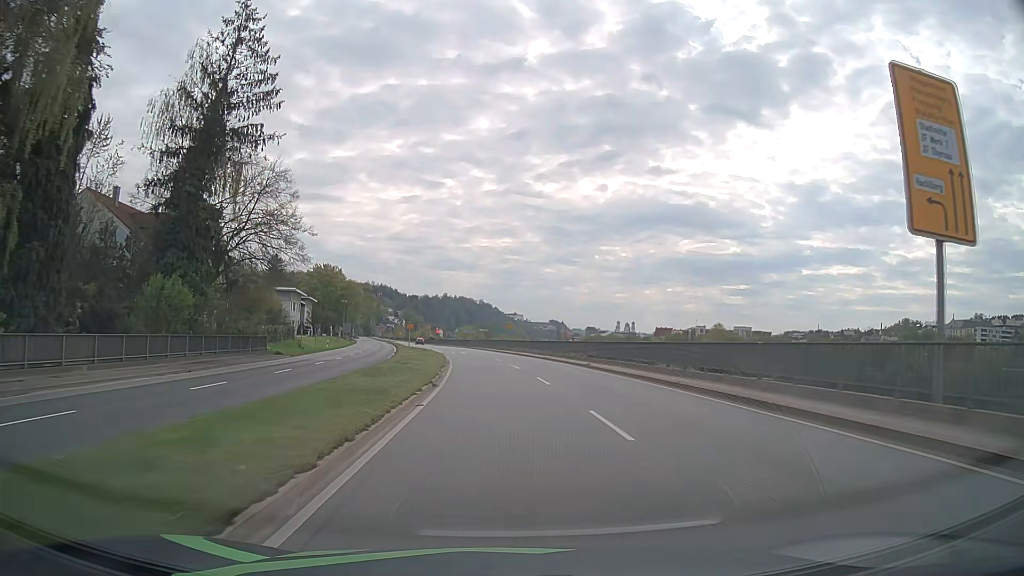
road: primary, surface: asphalt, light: Day
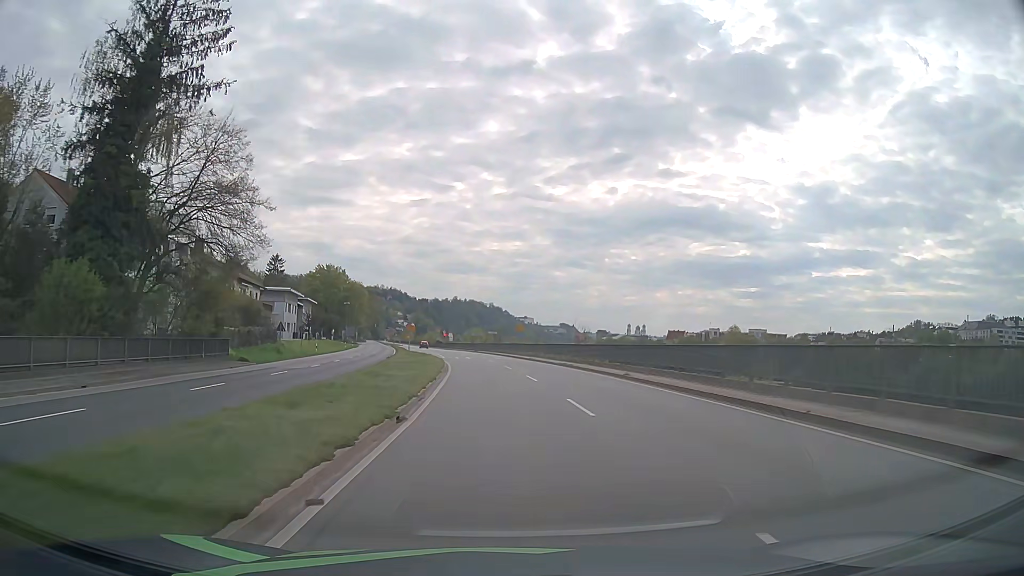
(-0.1, +8.4) m; -1°
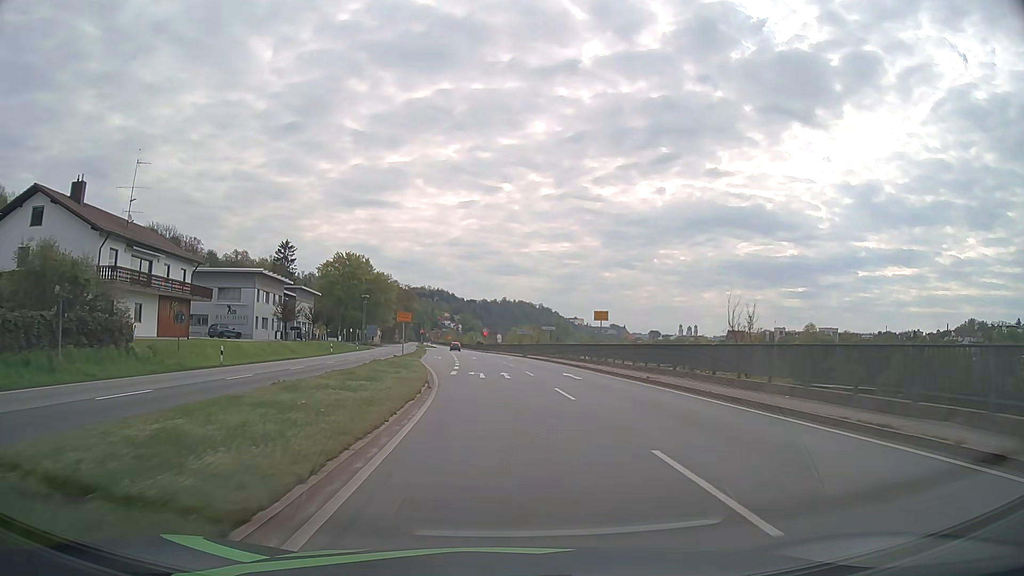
(-1.1, +32.0) m; -4°
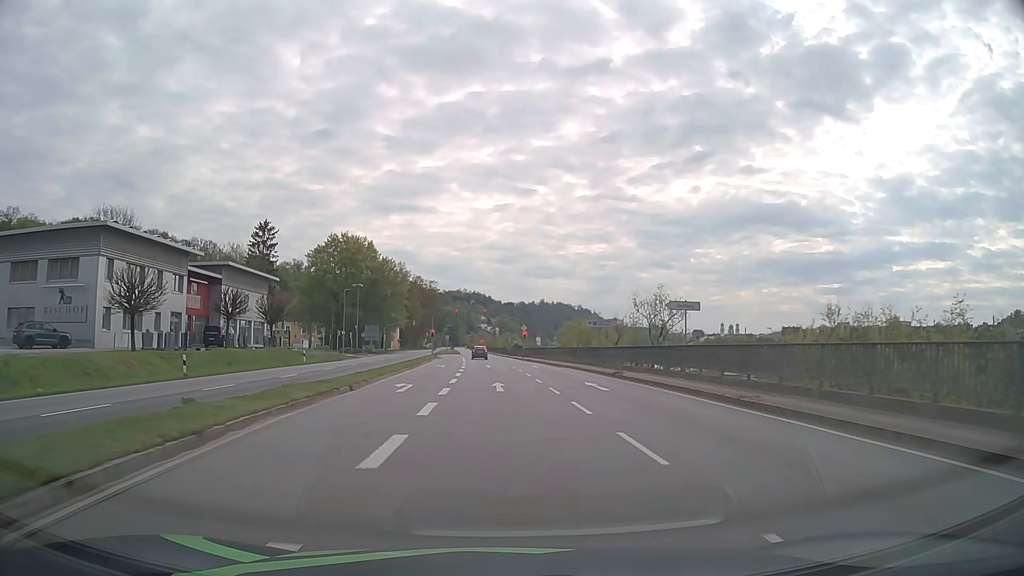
(-1.5, +38.7) m; -4°
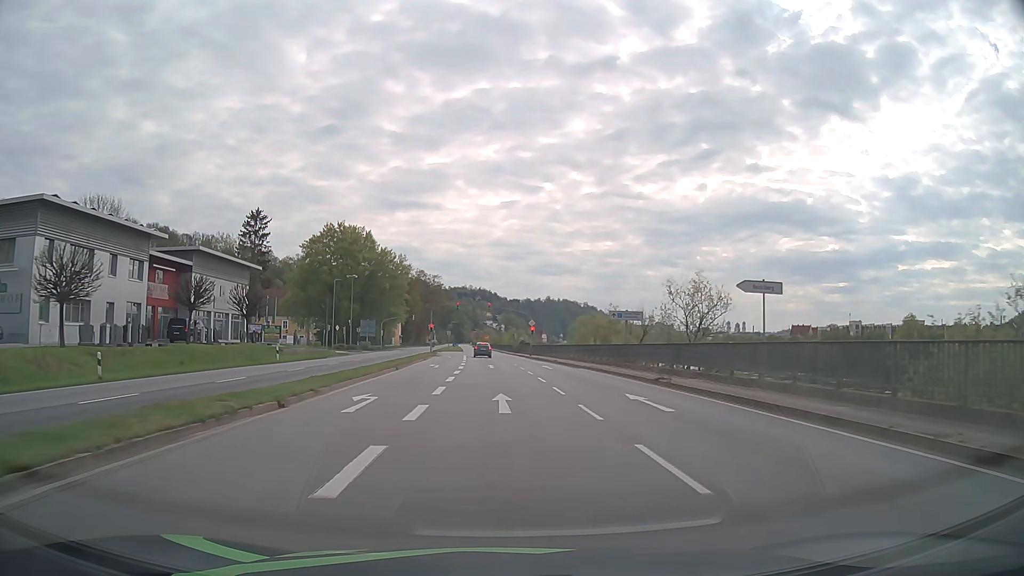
(0.0, +7.6) m; 0°
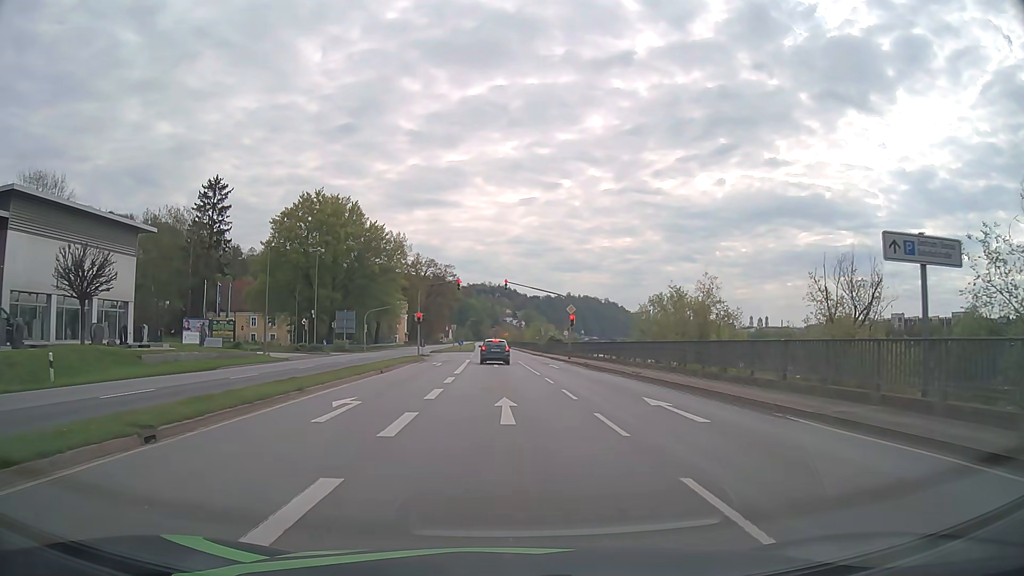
(-0.4, +25.9) m; -2°
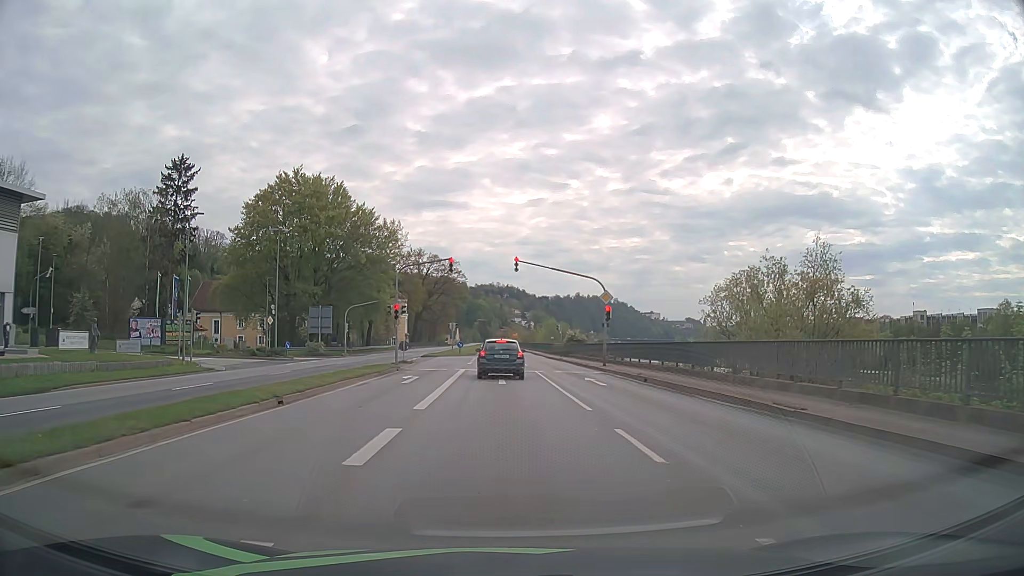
(-0.1, +13.8) m; 0°
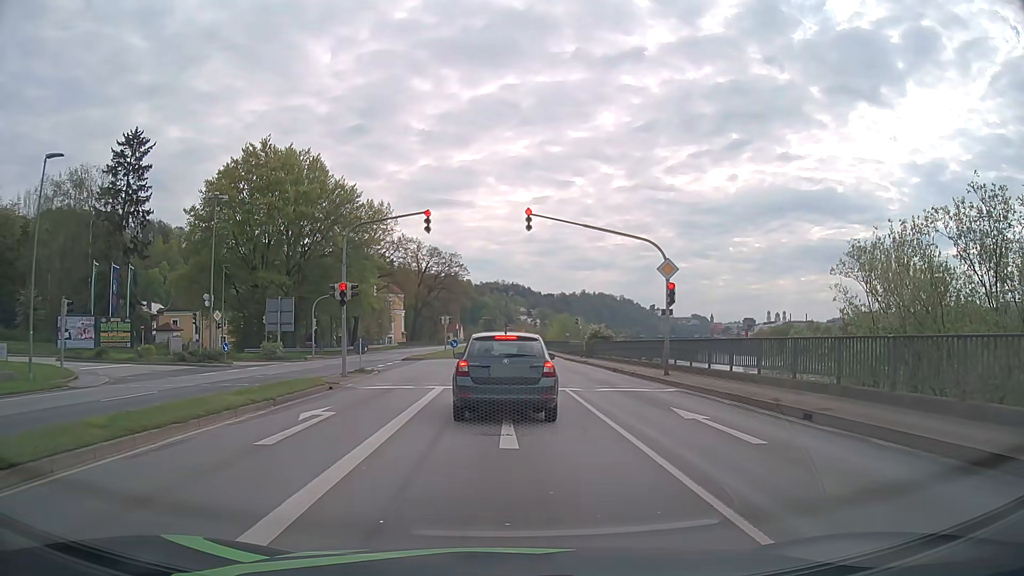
(-0.1, +12.8) m; 0°
(0, +10) (0, +20) (0, +30) (-1, +40) (-1, +50) (-1, +60) (-1, +70) (-1, +80) (-1, +90) (-2, +100) m
